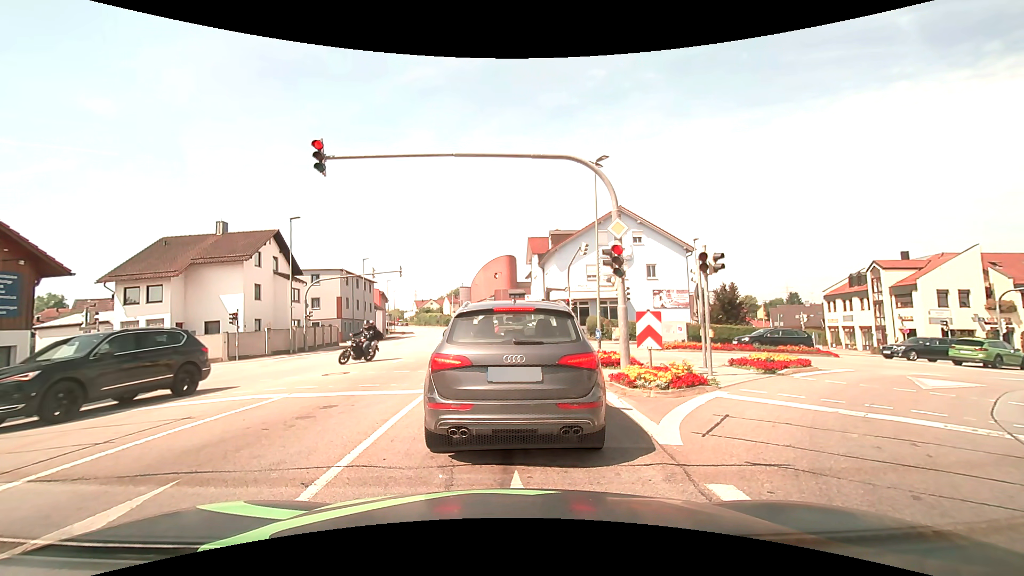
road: tertiary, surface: asphalt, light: Day
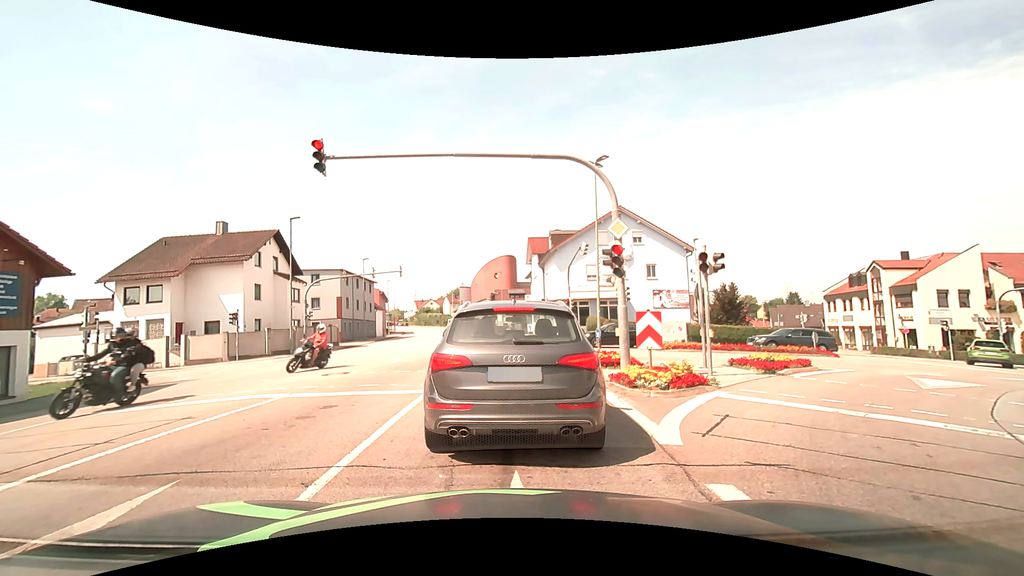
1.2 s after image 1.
(0.0, 0.0) m; 0°
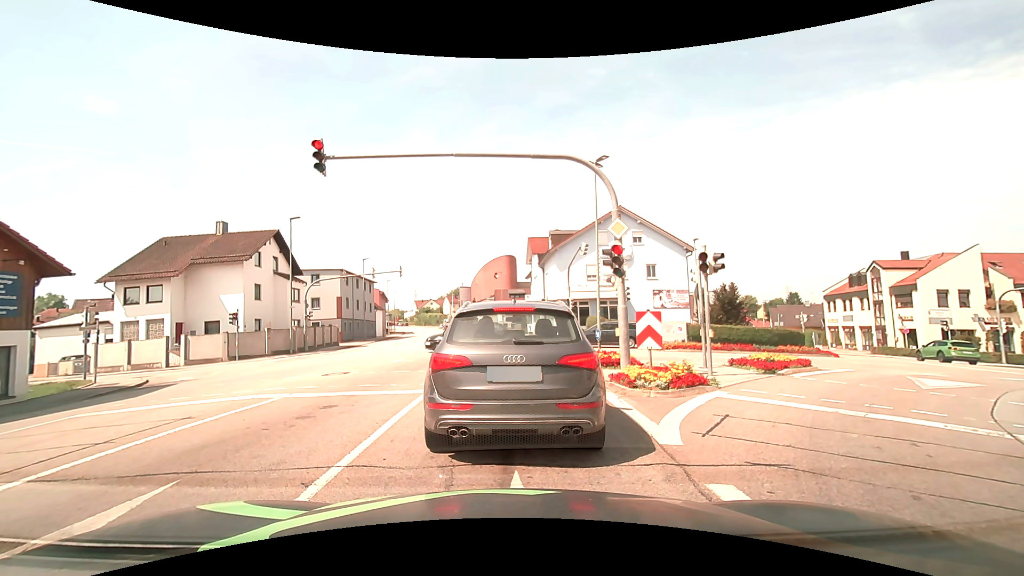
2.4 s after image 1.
(0.0, 0.0) m; 0°
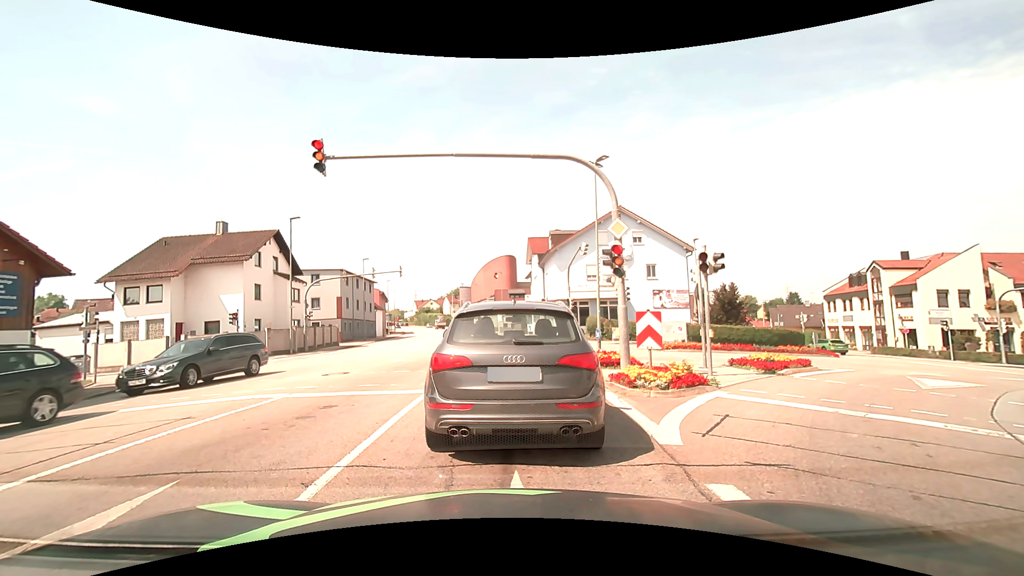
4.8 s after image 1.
(0.0, 0.0) m; 0°
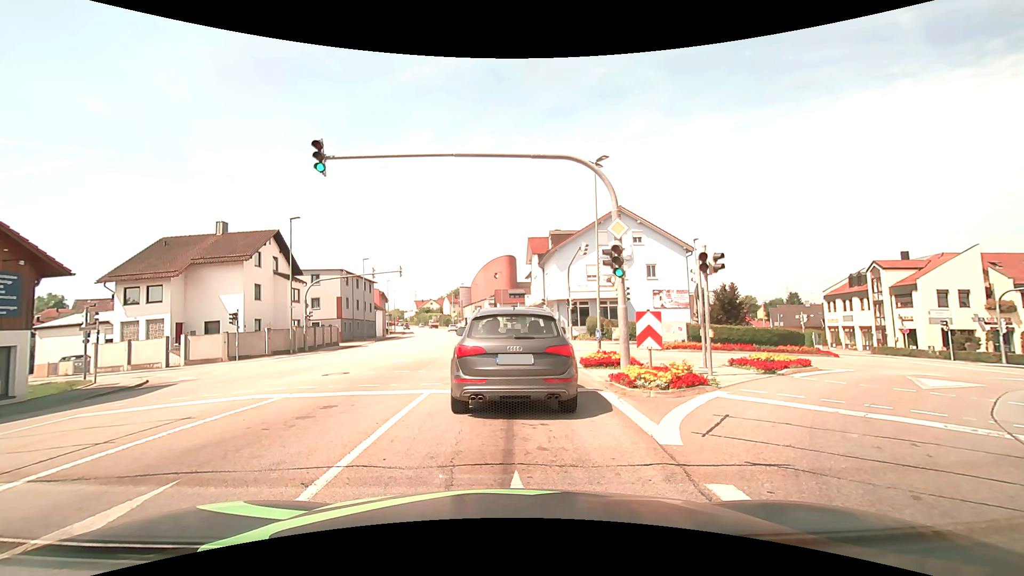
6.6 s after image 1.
(0.0, 0.0) m; 0°
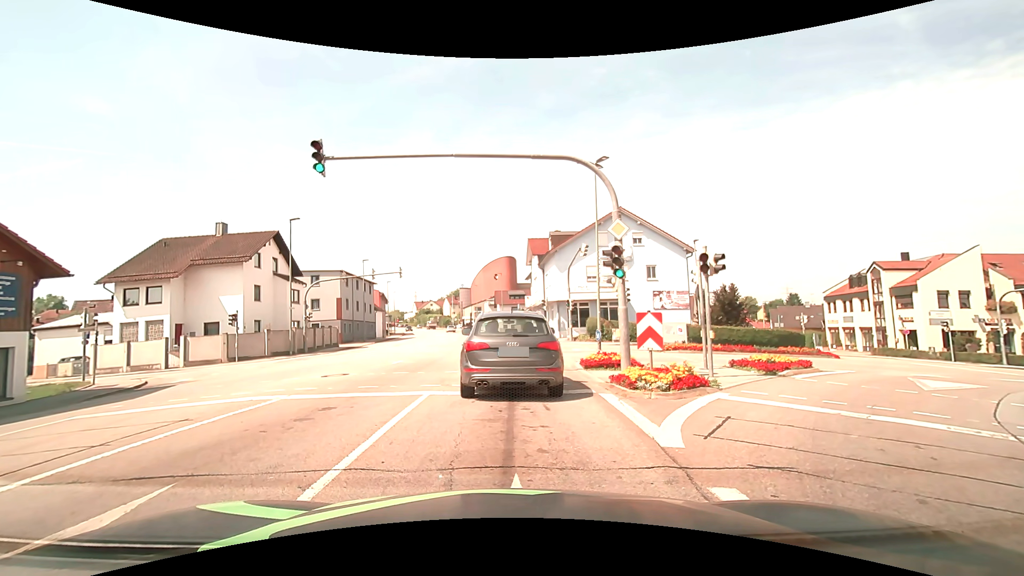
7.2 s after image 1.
(0.0, 0.0) m; 0°
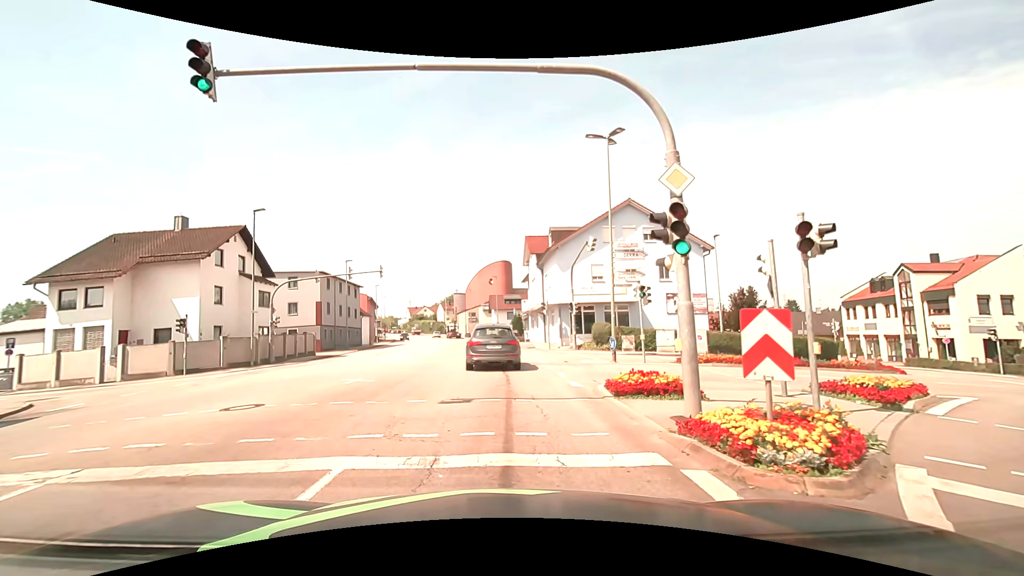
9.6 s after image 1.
(+0.1, +5.2) m; +1°
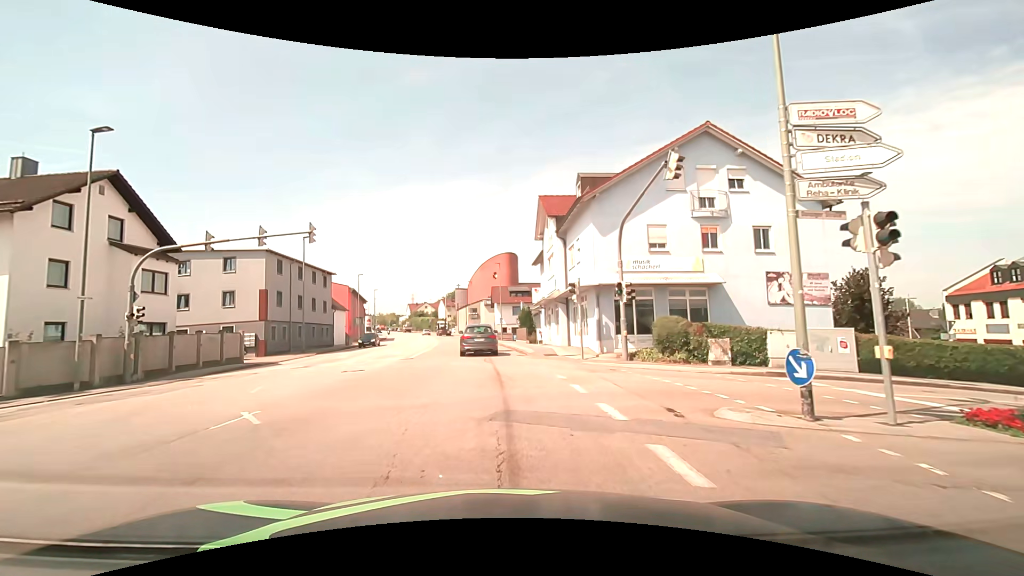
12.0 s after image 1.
(0.0, +14.0) m; -1°
(0, +10) (0, +20) (-1, +30) (-1, +40) (-2, +50) (-4, +60) (-5, +70) (-6, +80) (-8, +90) (-10, +99) m
